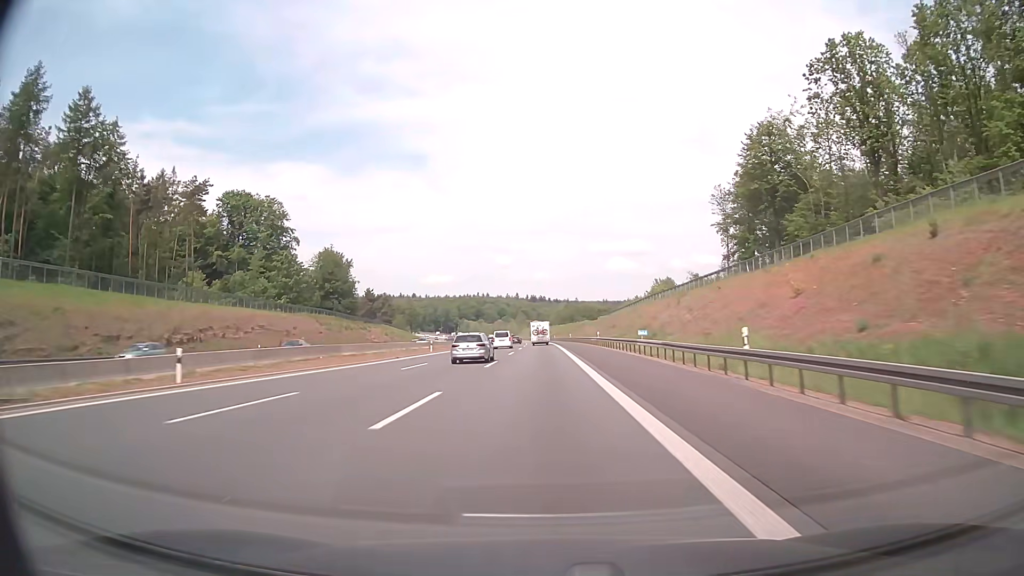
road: motorway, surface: asphalt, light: Day
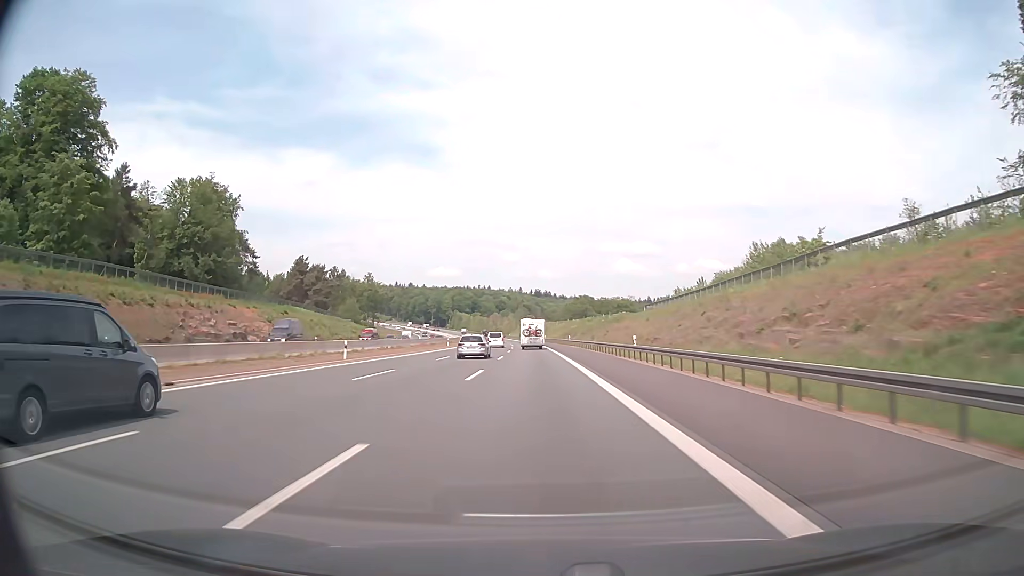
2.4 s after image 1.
(-0.4, +79.4) m; 0°
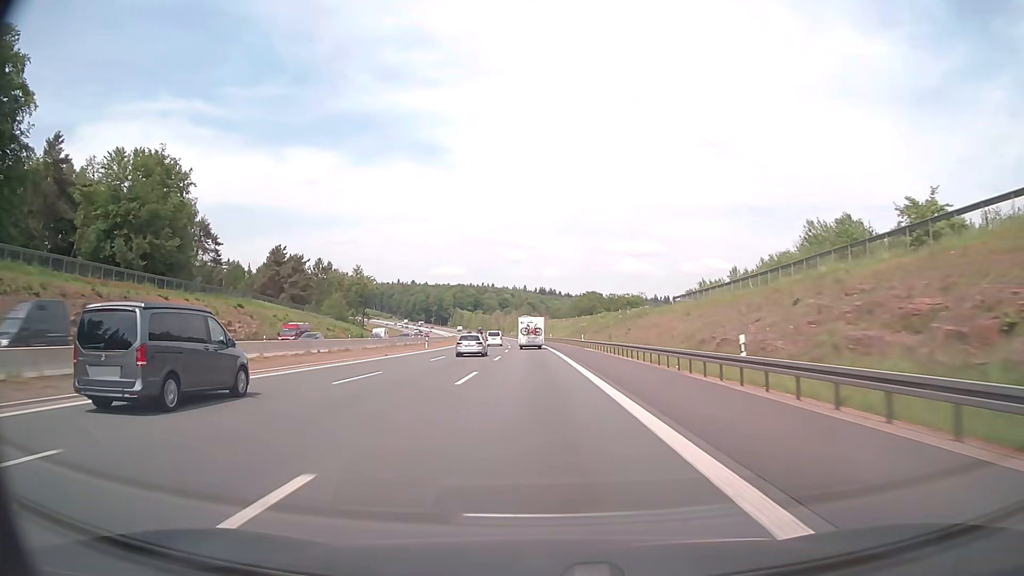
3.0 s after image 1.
(-0.1, +19.9) m; -1°
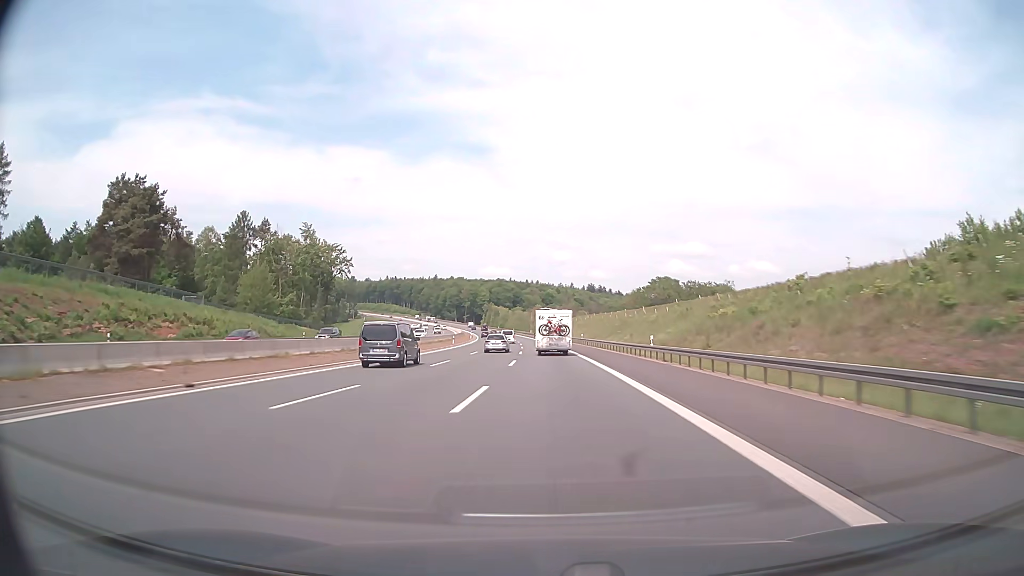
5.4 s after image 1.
(-1.9, +78.9) m; -4°
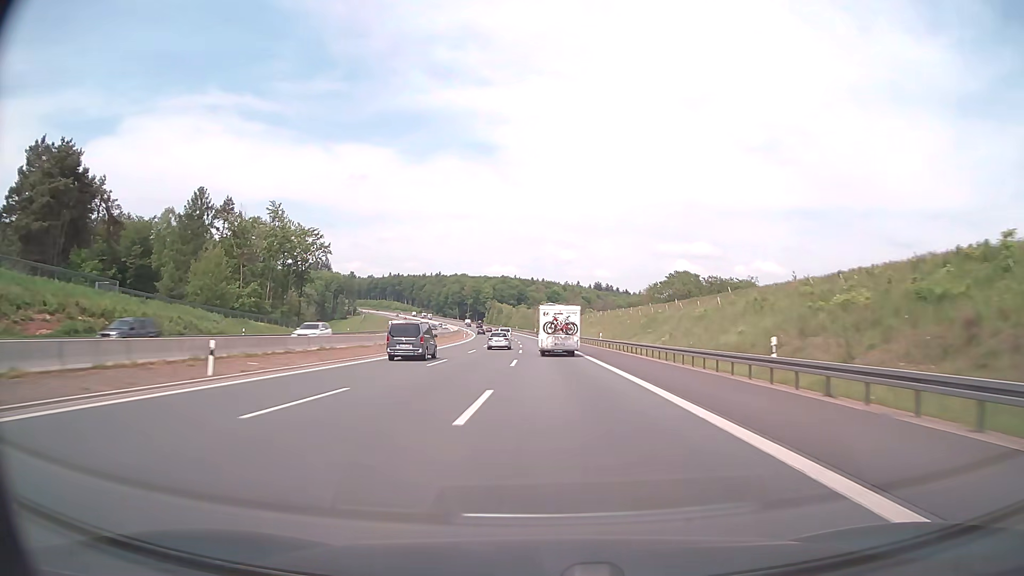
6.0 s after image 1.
(-0.2, +19.9) m; -1°
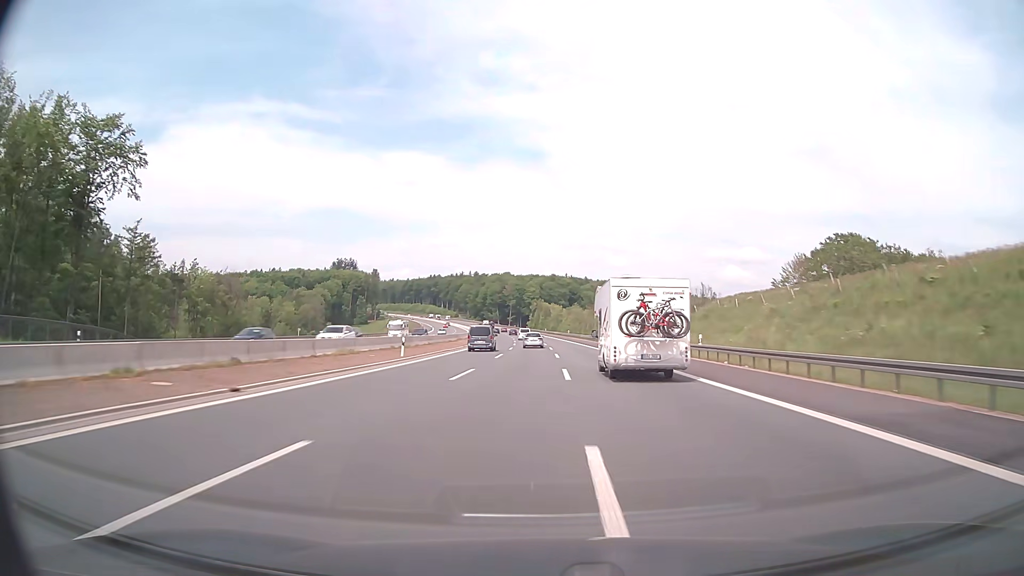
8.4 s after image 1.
(-2.7, +80.2) m; -4°
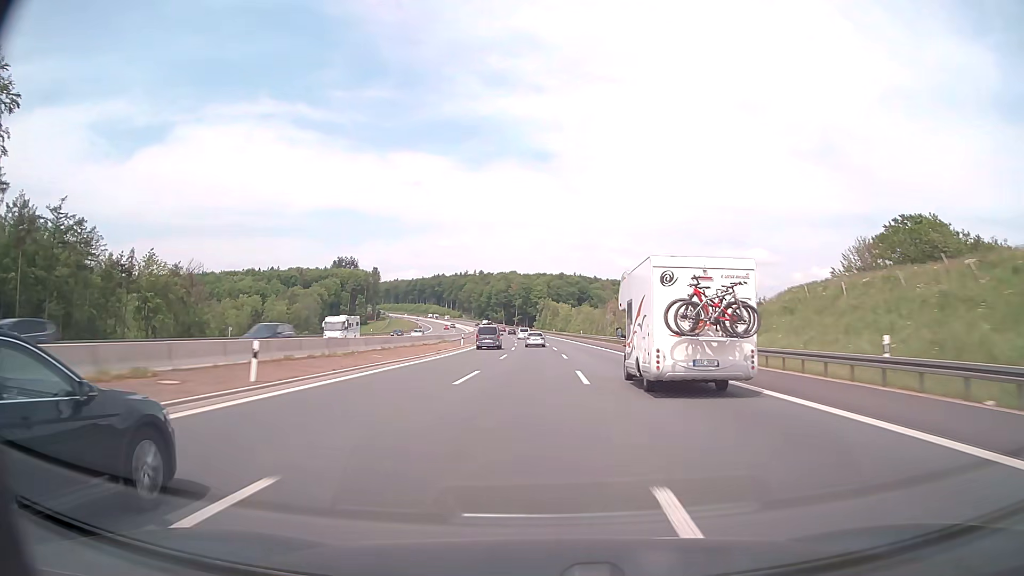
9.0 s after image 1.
(-0.1, +20.3) m; -1°
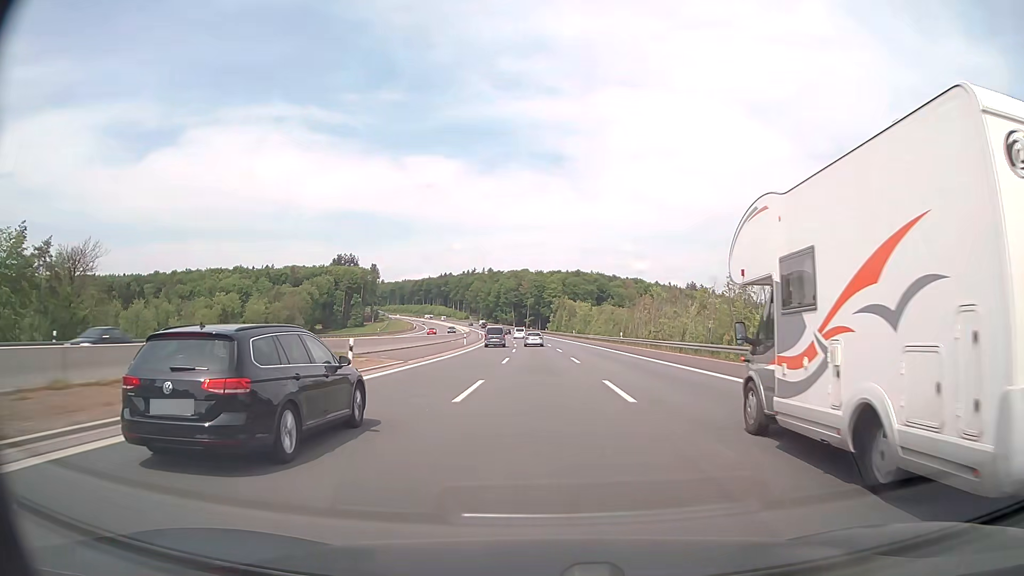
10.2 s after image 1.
(-0.5, +40.8) m; -1°
(0, +10) (0, +20) (0, +30) (0, +40) (-1, +50) (-1, +60) (-1, +70) (-2, +80) (-2, +90) (-2, +100) m
